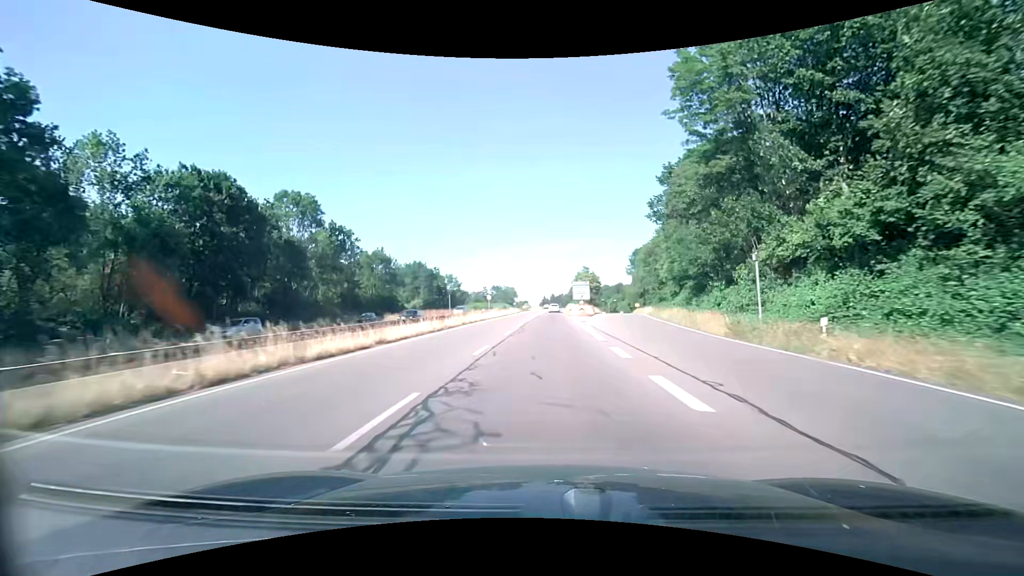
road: trunk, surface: asphalt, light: Day
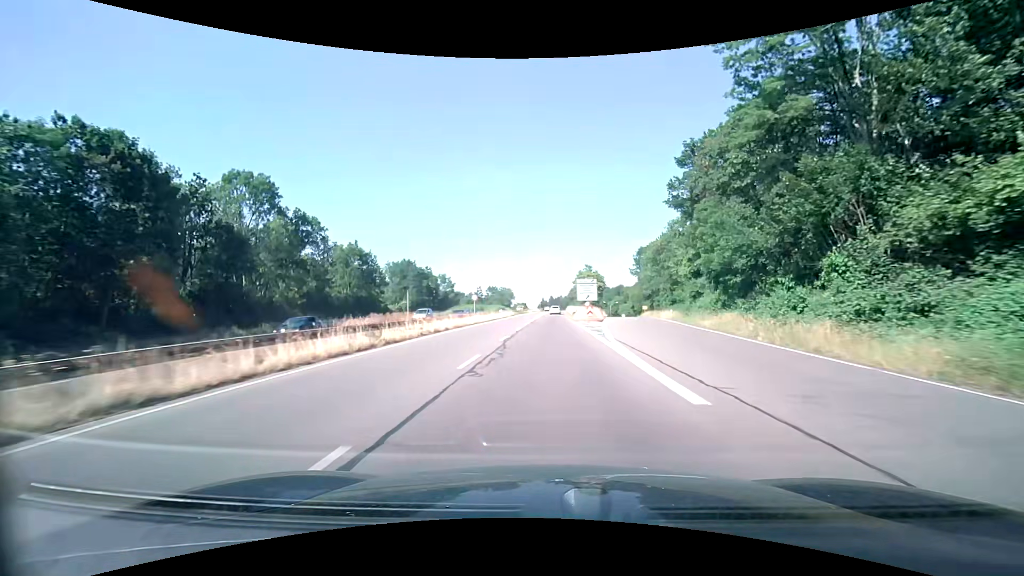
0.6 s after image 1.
(0.0, +11.8) m; 0°
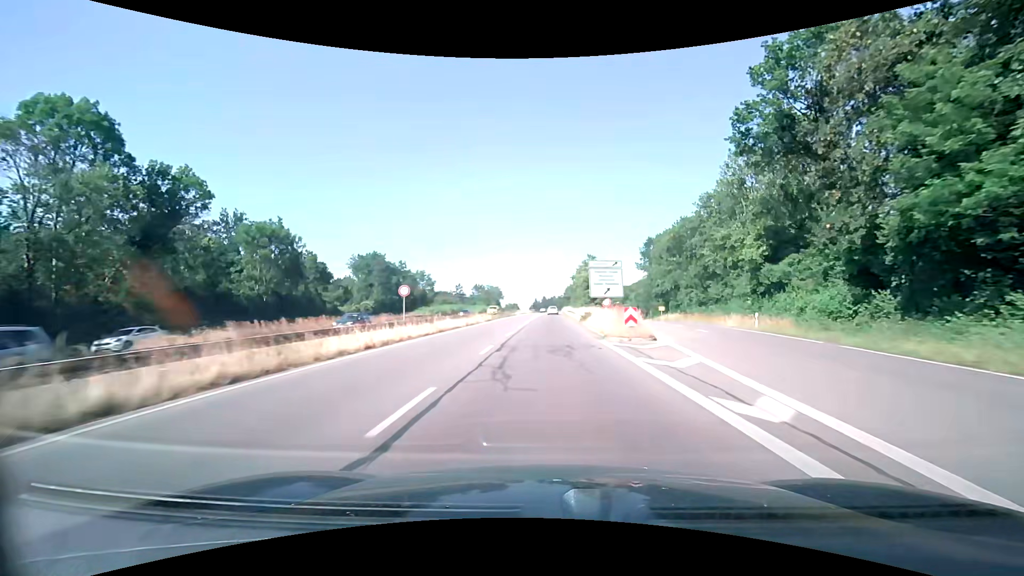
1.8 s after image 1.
(+0.1, +23.5) m; +1°
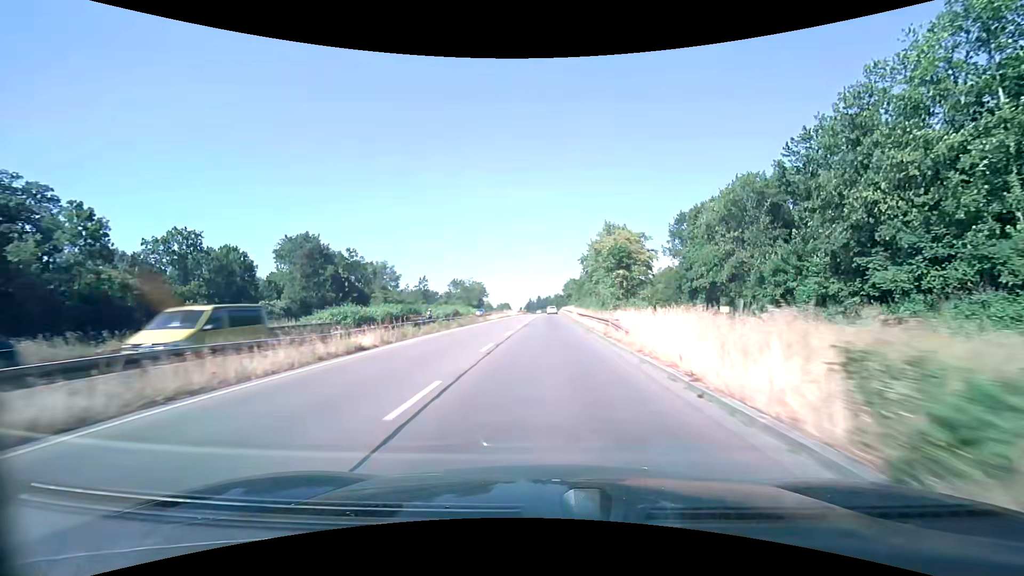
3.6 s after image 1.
(+0.3, +35.1) m; +1°
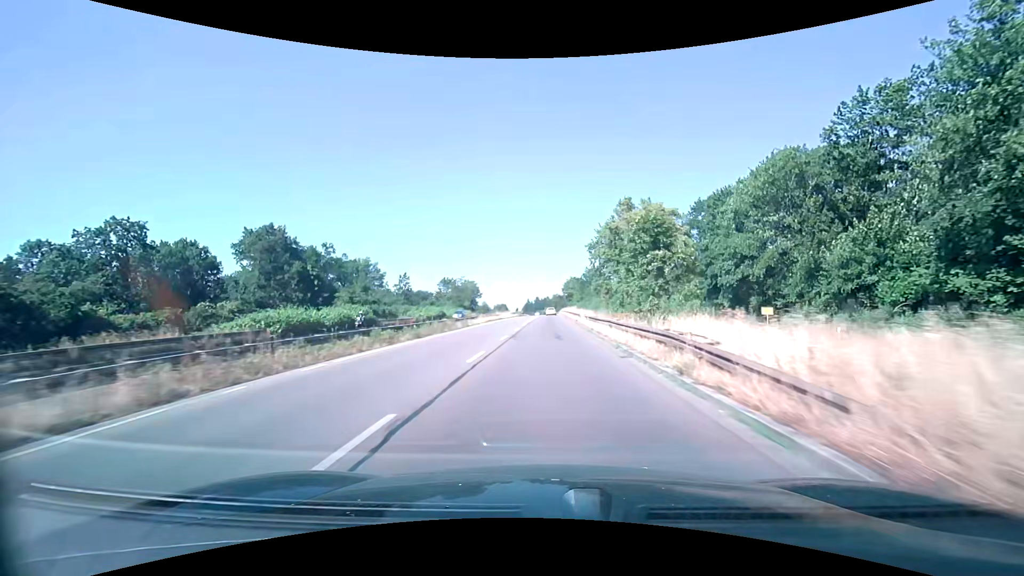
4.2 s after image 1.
(0.0, +11.6) m; 0°
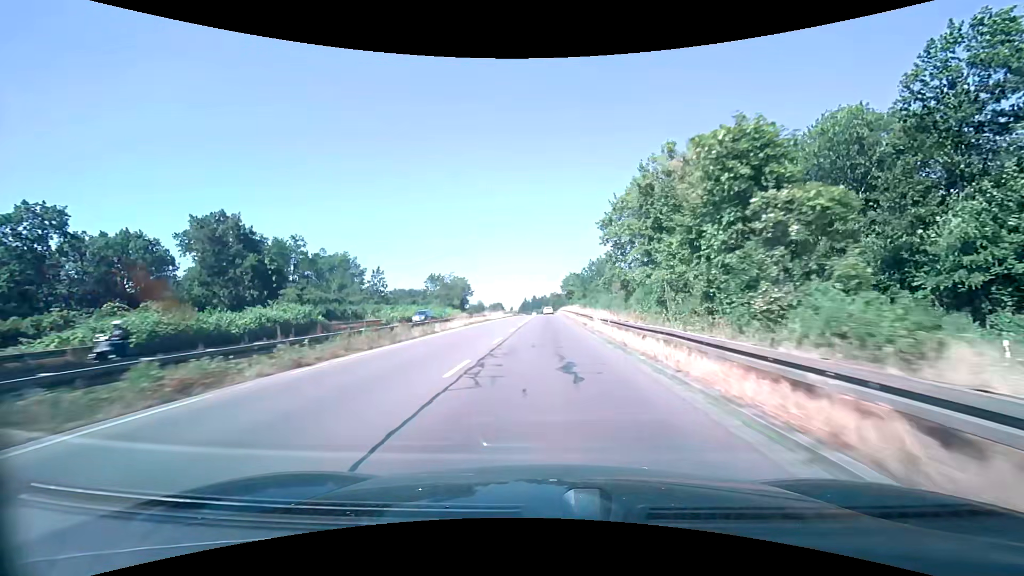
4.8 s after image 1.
(0.0, +11.6) m; 0°
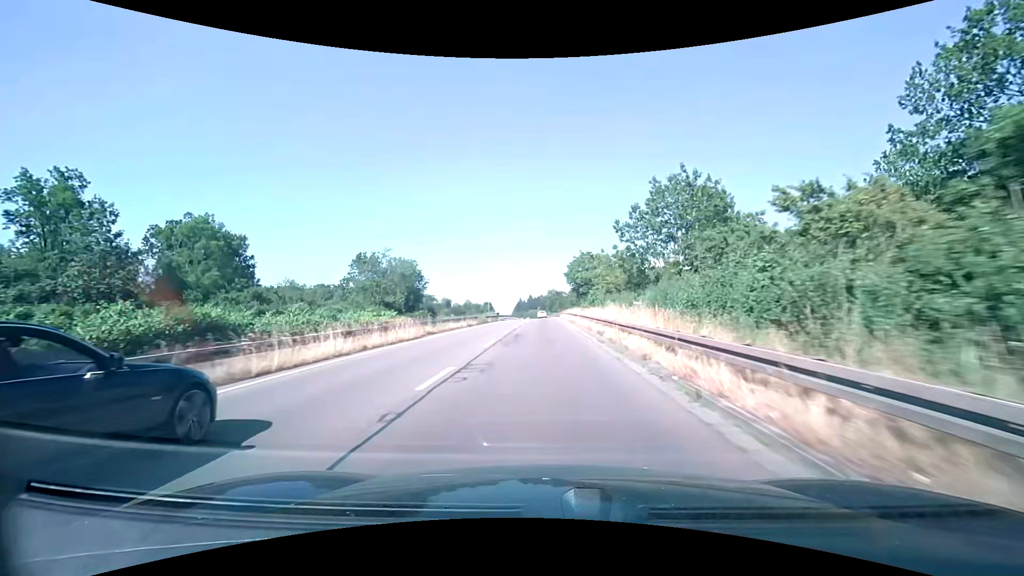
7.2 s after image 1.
(+0.5, +46.3) m; +1°
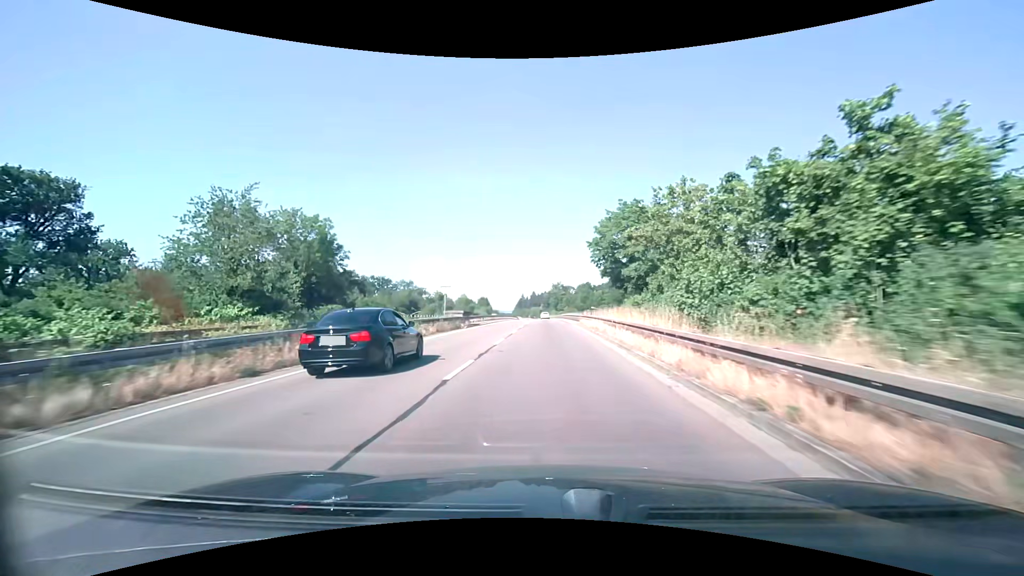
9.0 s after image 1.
(-0.1, +34.6) m; 0°
(0, +10) (0, +20) (0, +30) (0, +40) (0, +50) (0, +60) (0, +70) (0, +80) (0, +90) (0, +100) m
